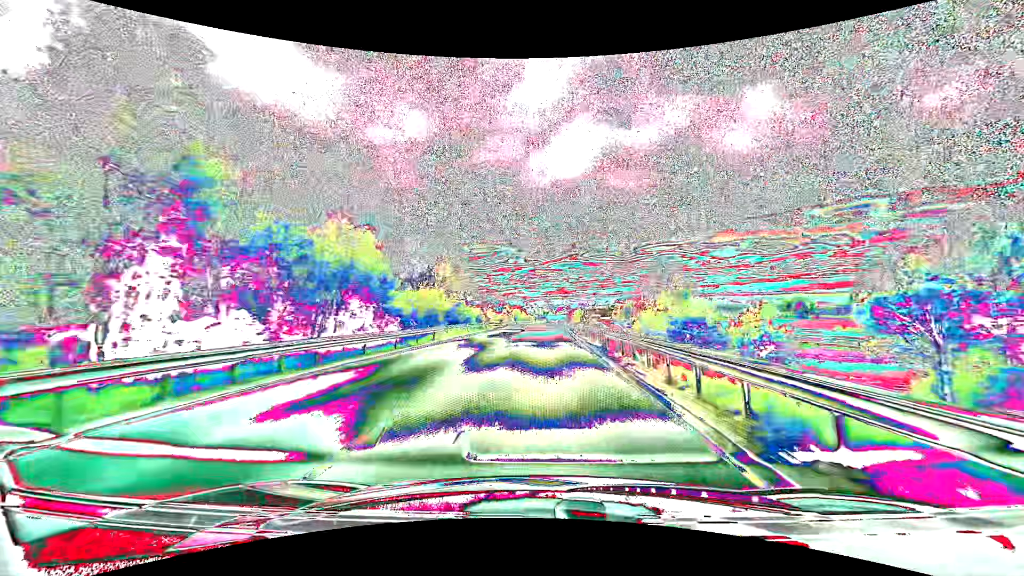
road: primary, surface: asphalt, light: Day
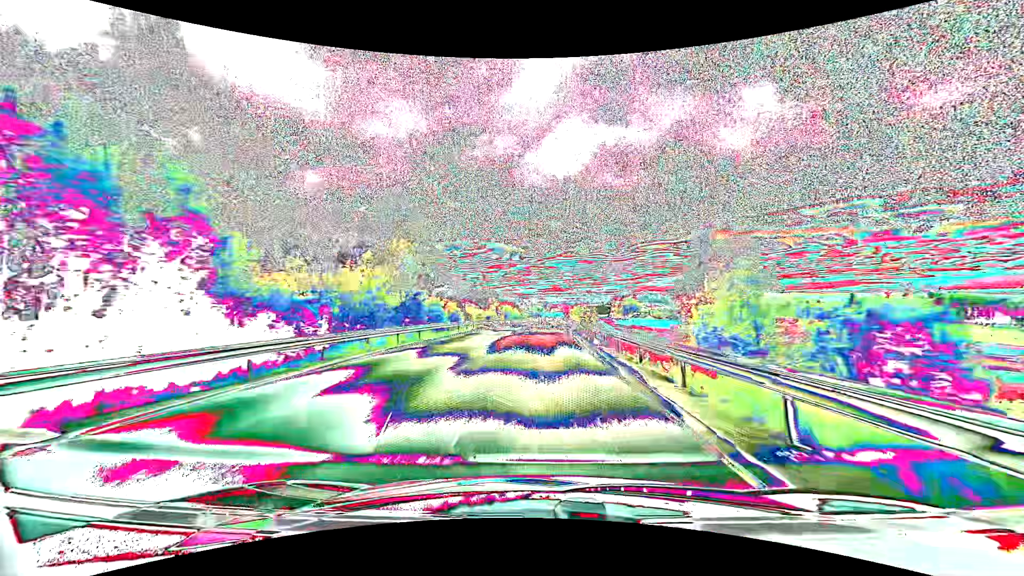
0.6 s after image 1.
(+0.1, +15.3) m; +1°
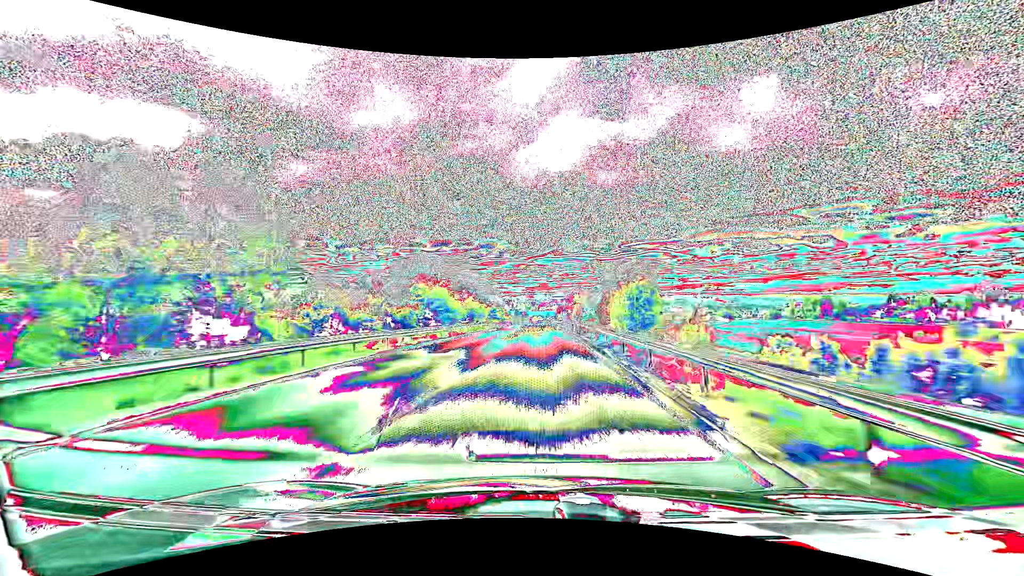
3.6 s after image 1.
(+1.2, +77.6) m; +1°
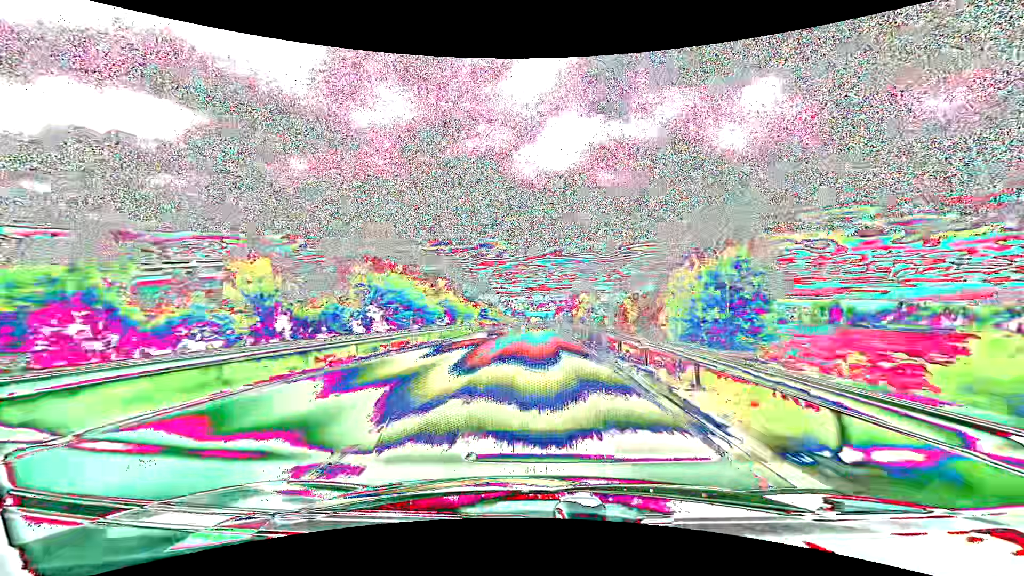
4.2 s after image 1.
(0.0, +15.8) m; 0°
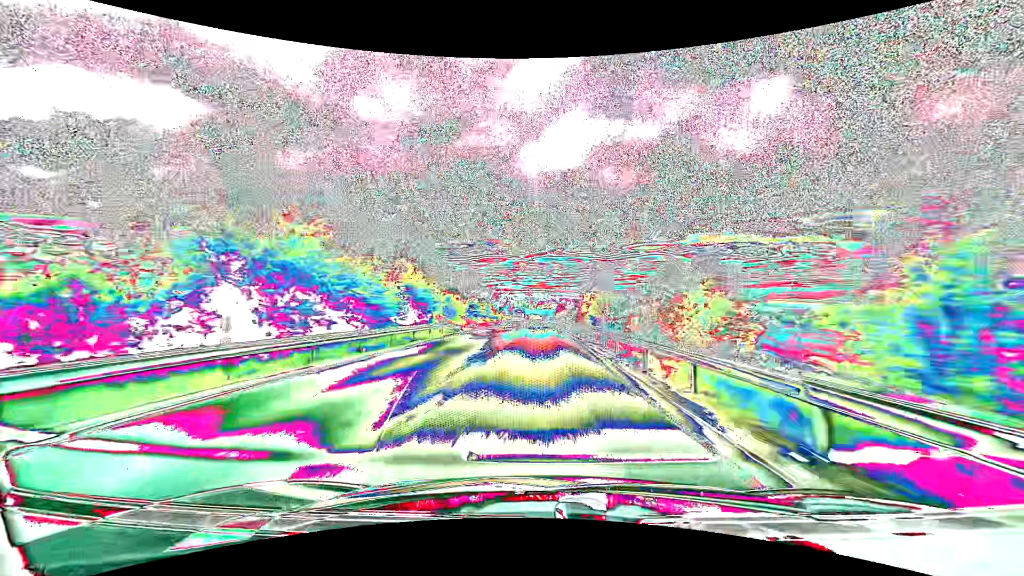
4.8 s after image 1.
(0.0, +15.8) m; 0°
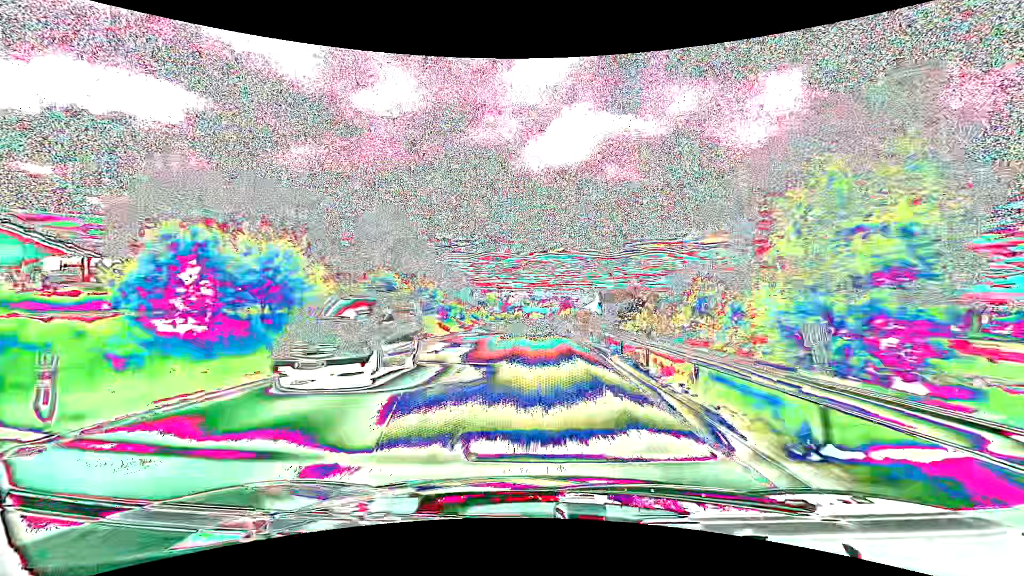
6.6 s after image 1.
(0.0, +48.0) m; 0°
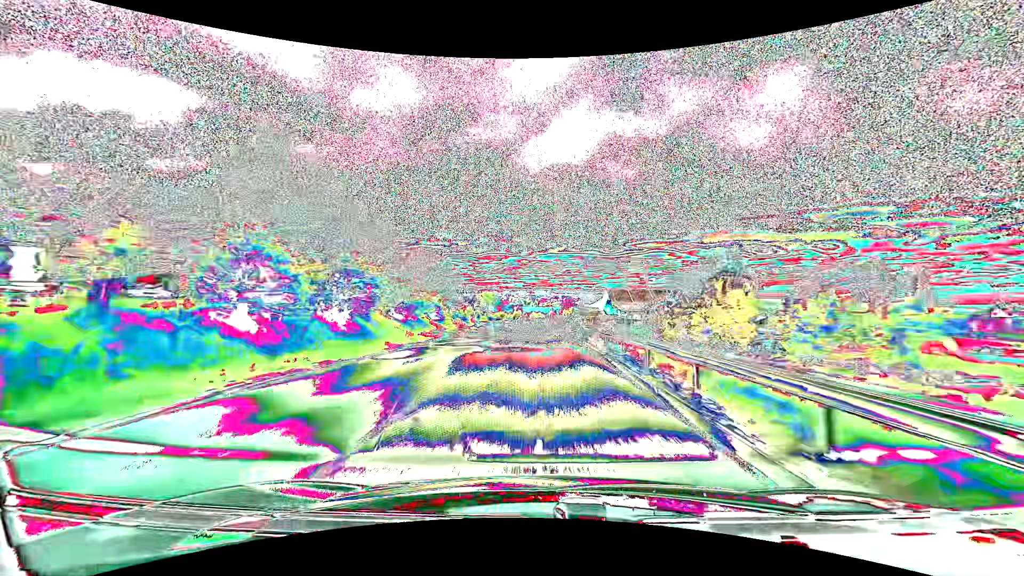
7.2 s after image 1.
(0.0, +16.2) m; 0°
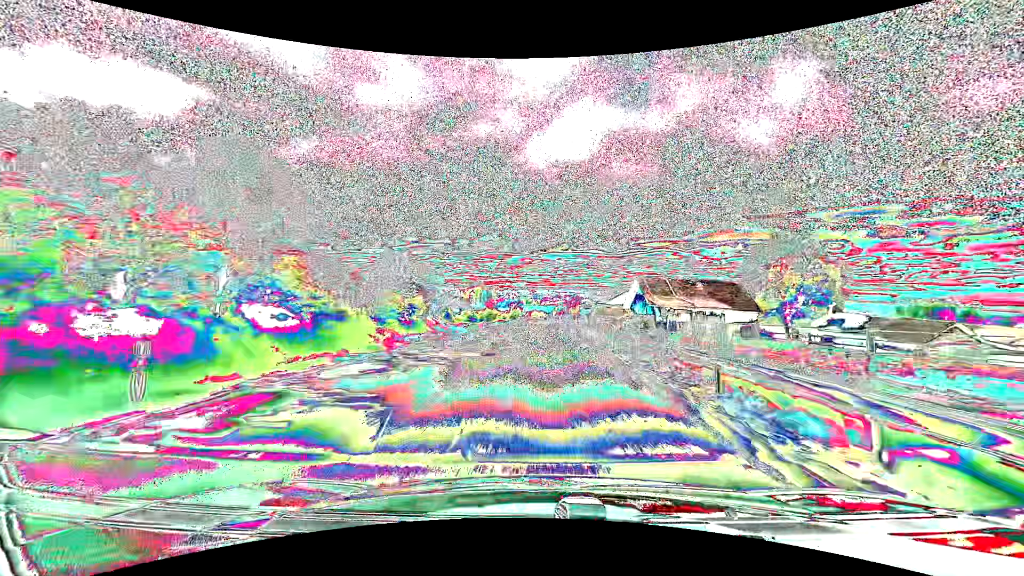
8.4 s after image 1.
(-0.1, +32.6) m; 0°
(0, +10) (0, +20) (0, +30) (0, +40) (0, +50) (0, +60) (0, +70) (0, +80) (+1, +90) (+1, +100) m
